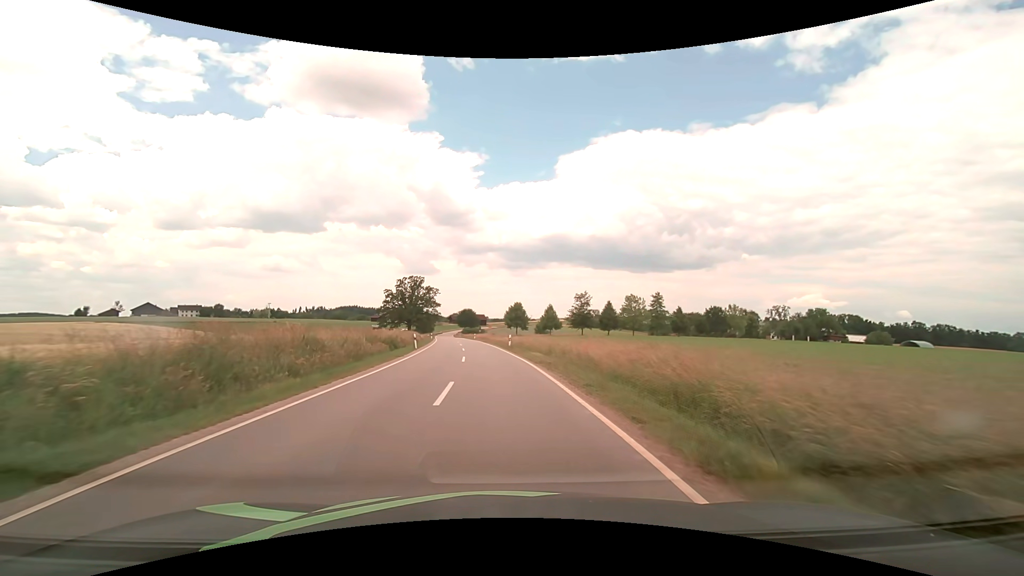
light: Day
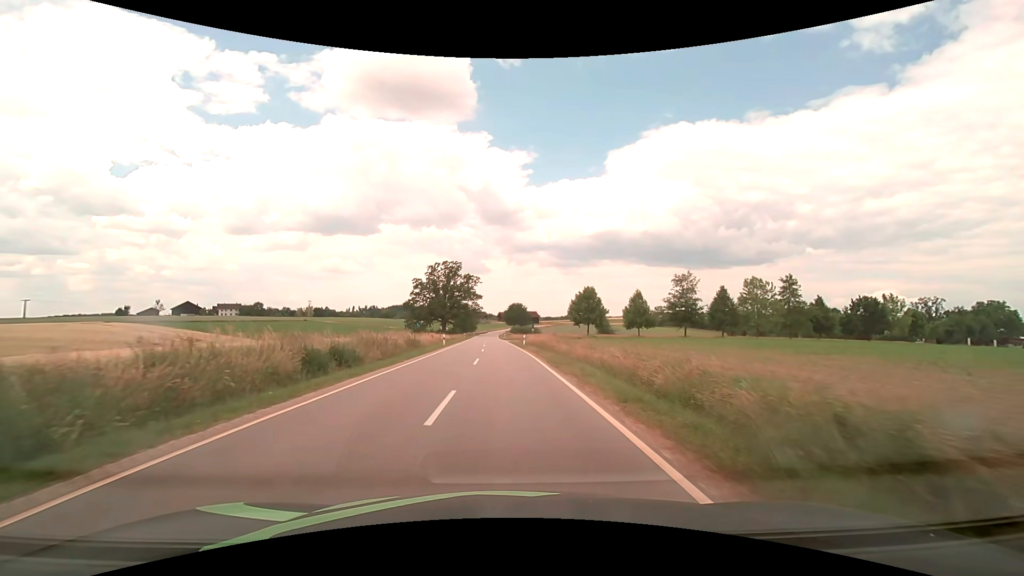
(-2.1, +38.3) m; -6°
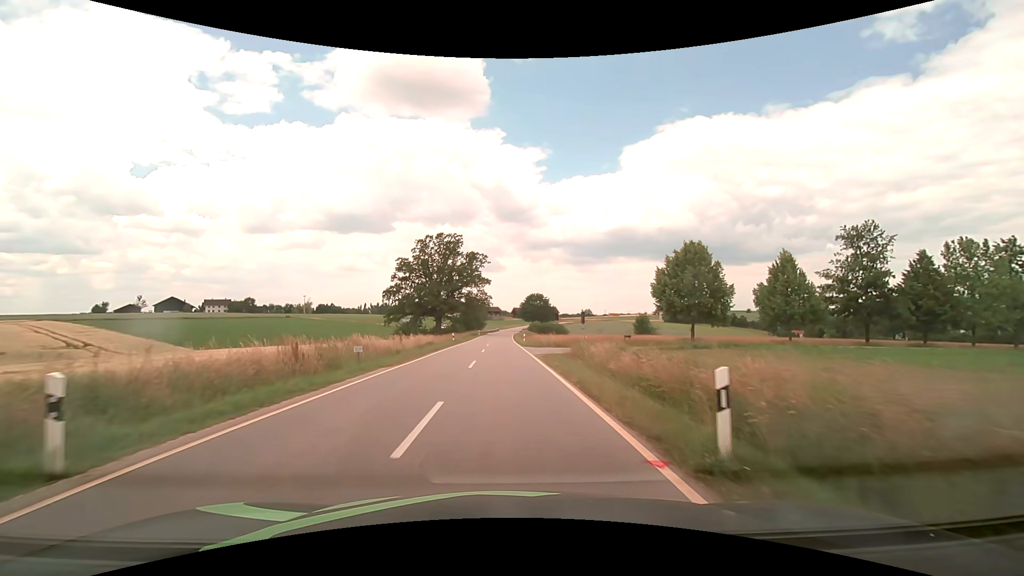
(-0.6, +38.3) m; -2°
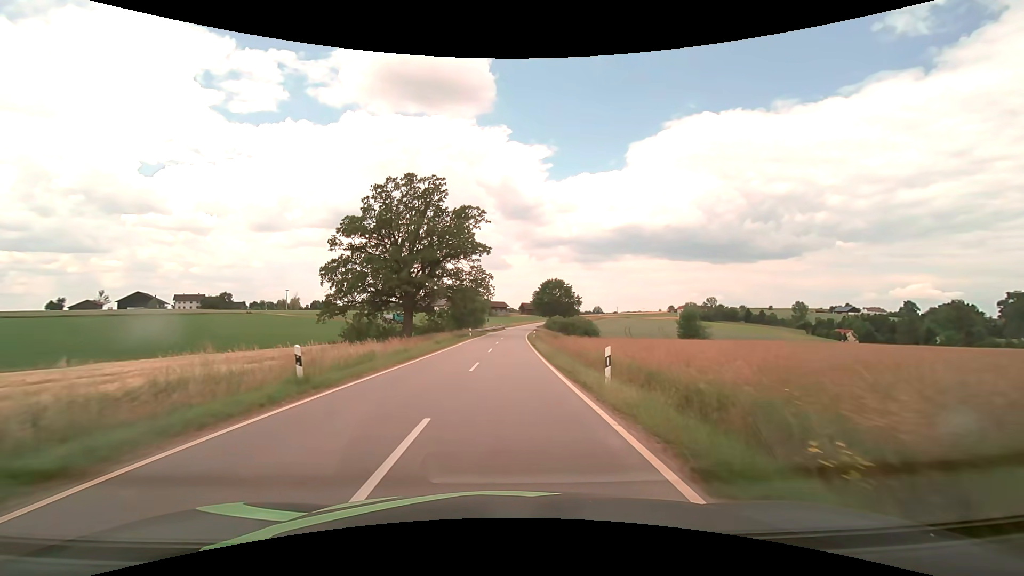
(-0.4, +38.3) m; -1°
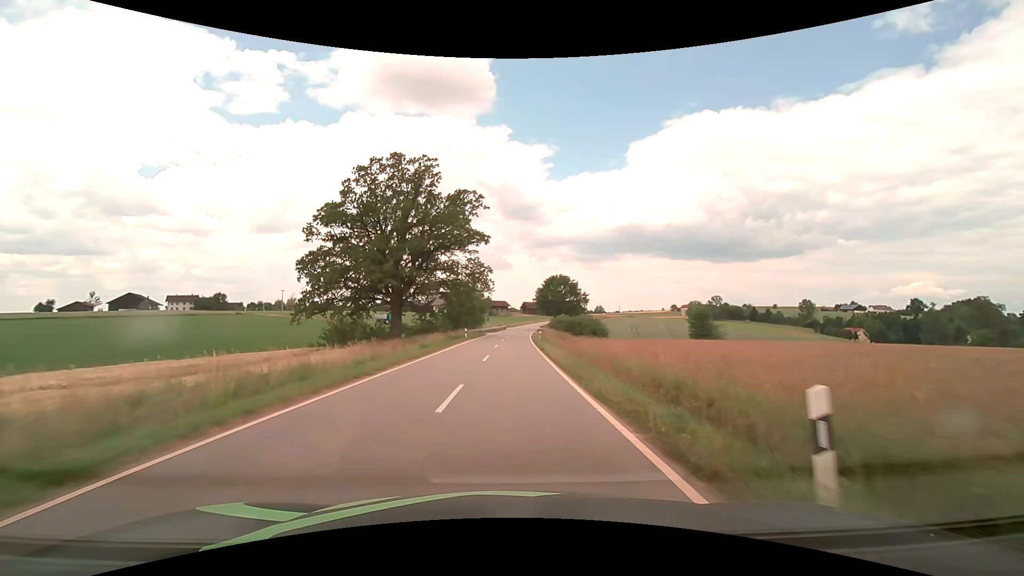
(0.0, +7.7) m; 0°
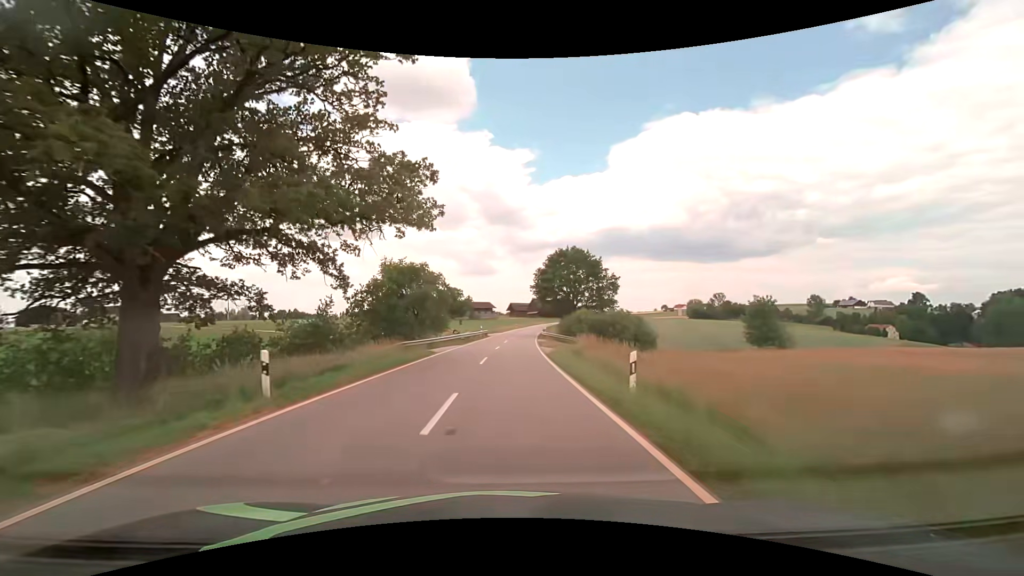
(+0.2, +38.2) m; +1°
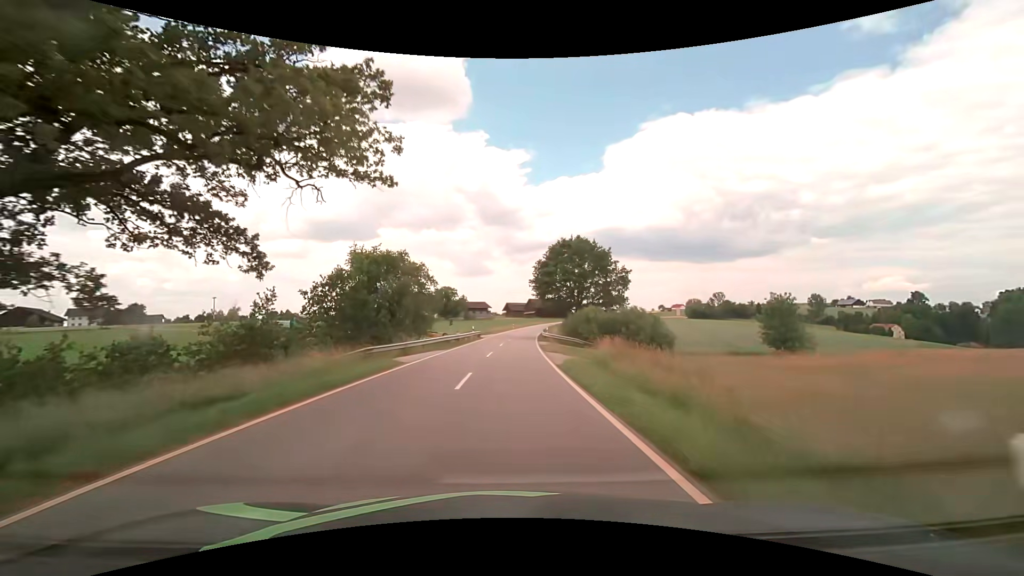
(0.0, +7.6) m; 0°
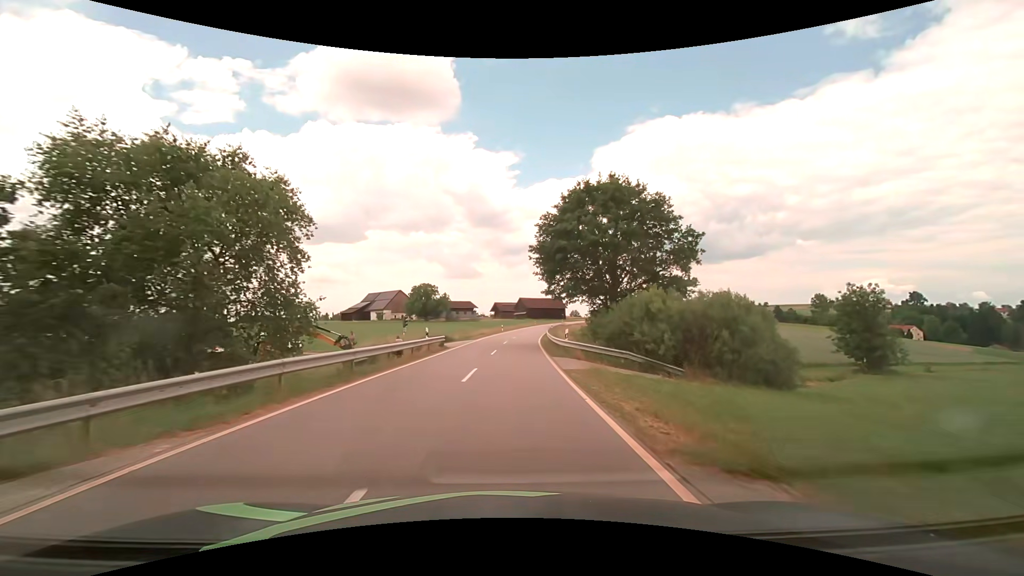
(+0.2, +22.8) m; +1°
